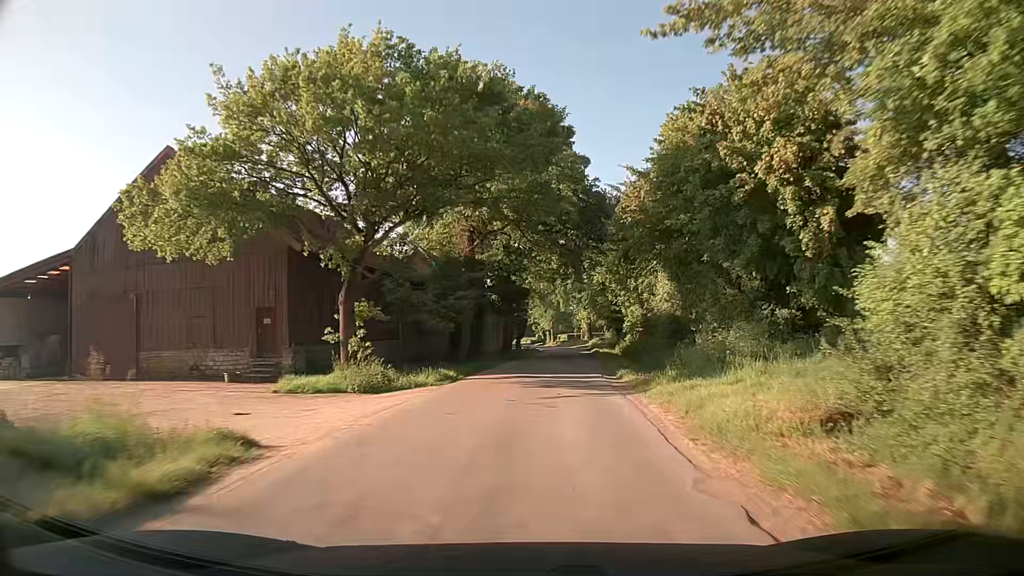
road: unclassified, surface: asphalt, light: Day
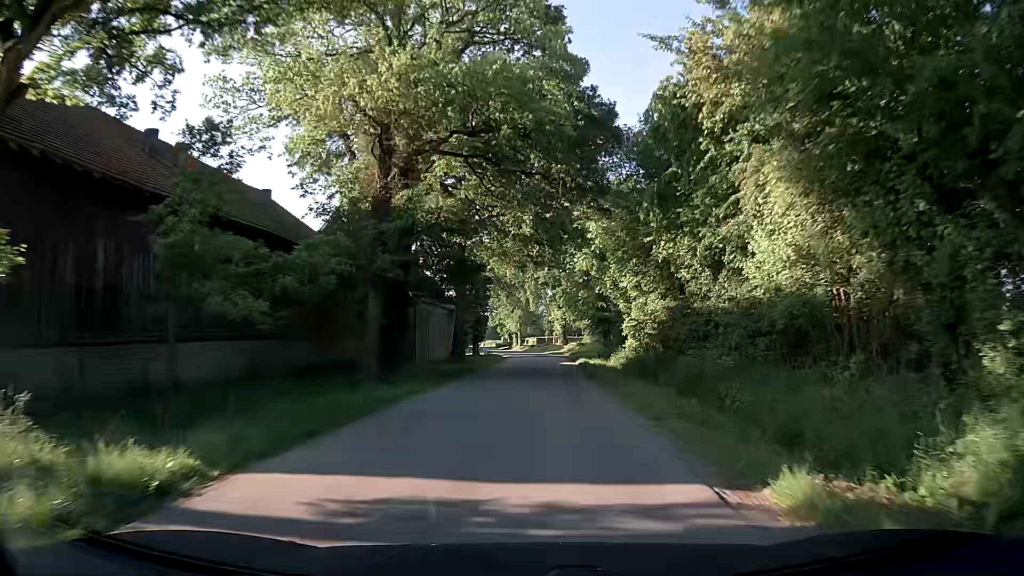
(+0.5, +17.1) m; +2°
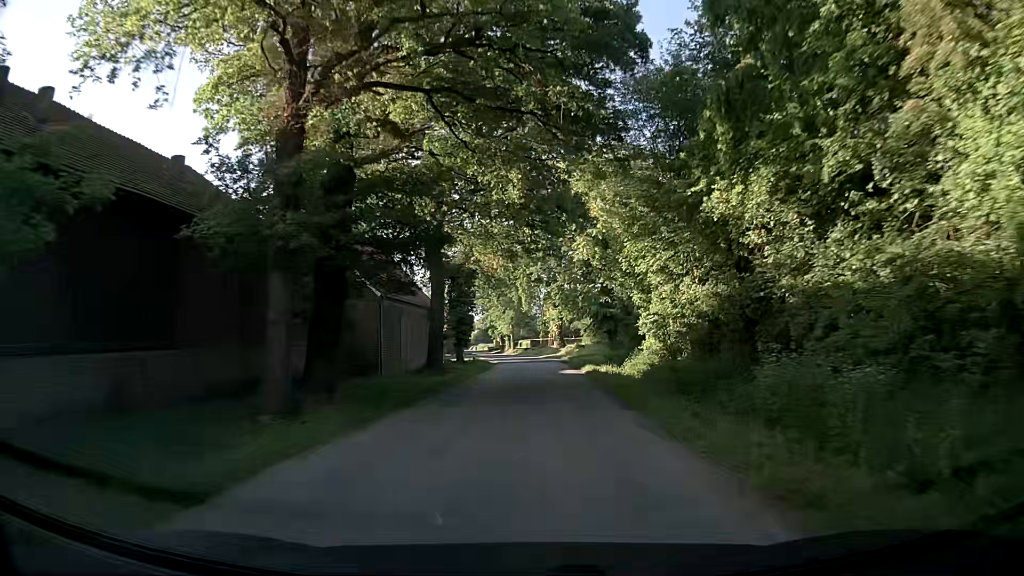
(+0.1, +8.3) m; +1°
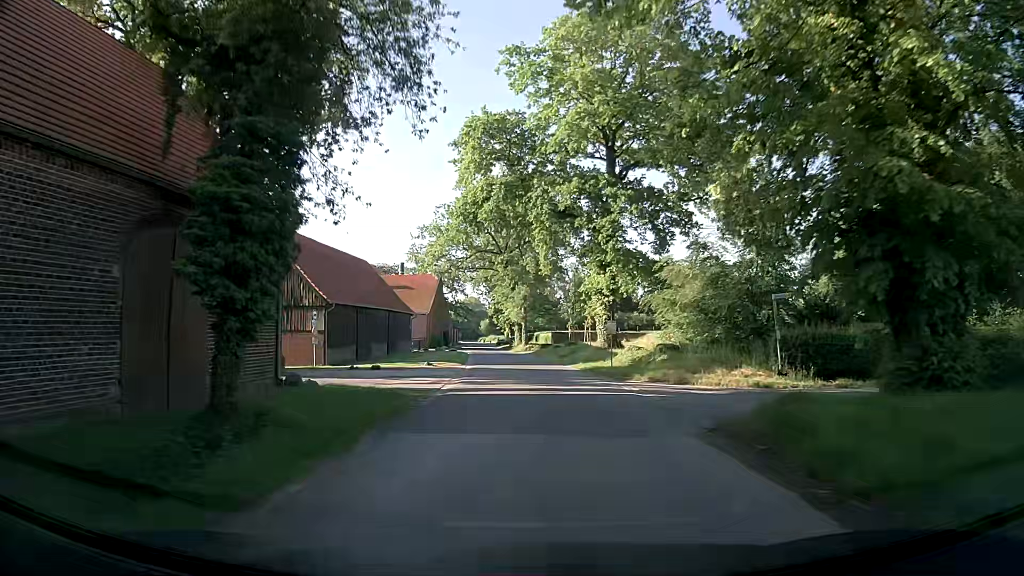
(+0.2, +39.5) m; -1°
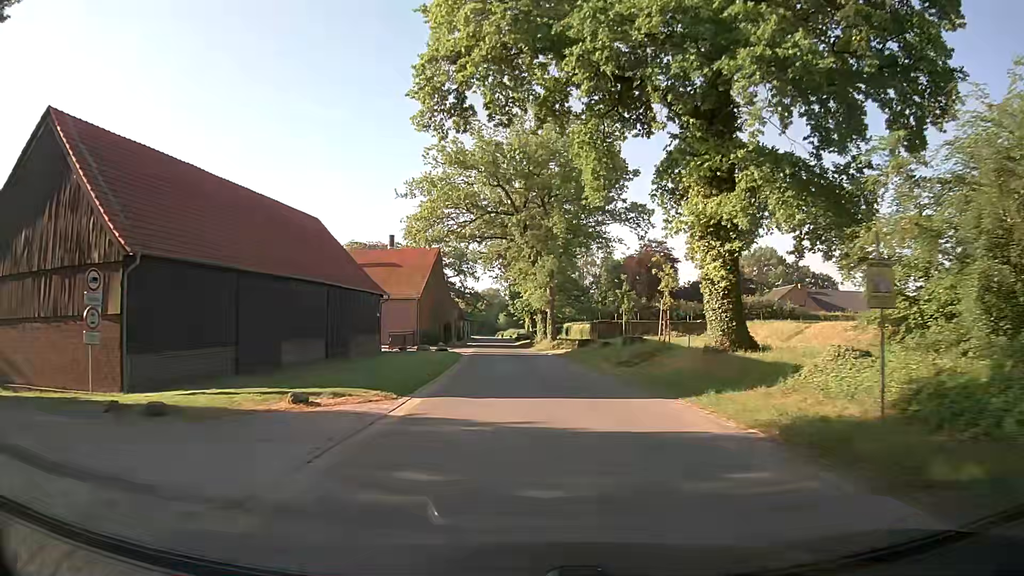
(-0.5, +22.3) m; -2°
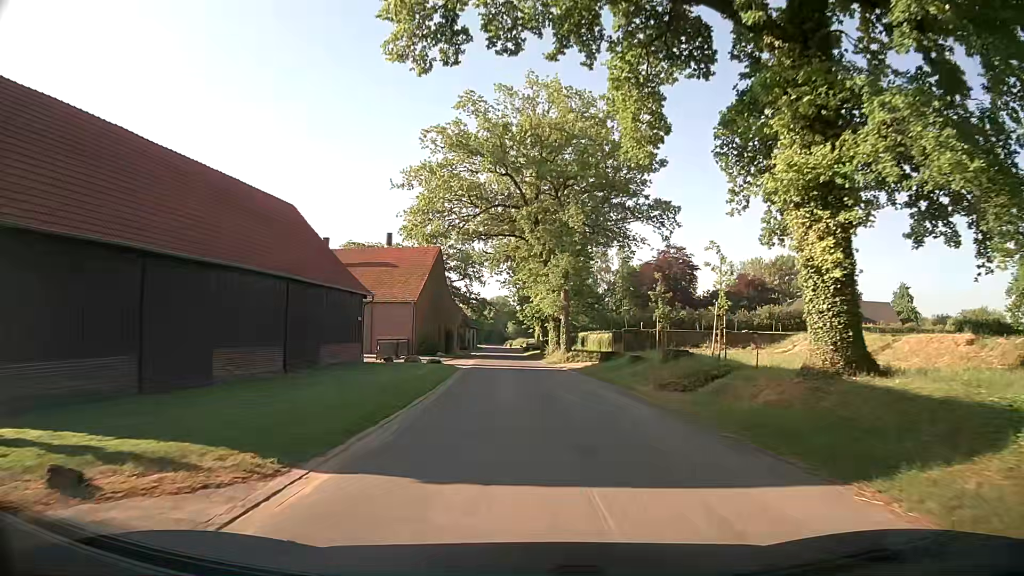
(-0.1, +7.2) m; -1°
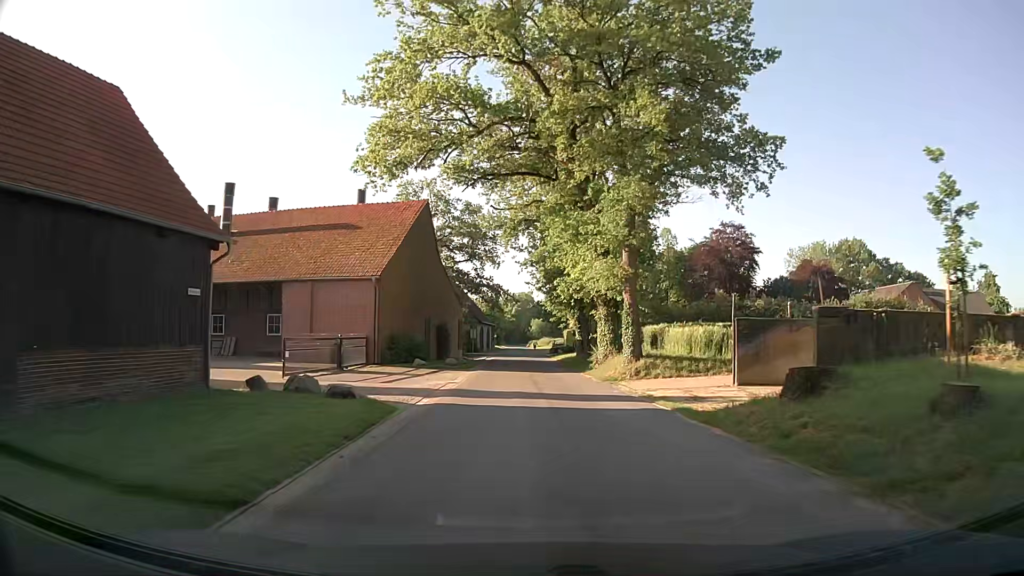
(-0.5, +20.9) m; -2°
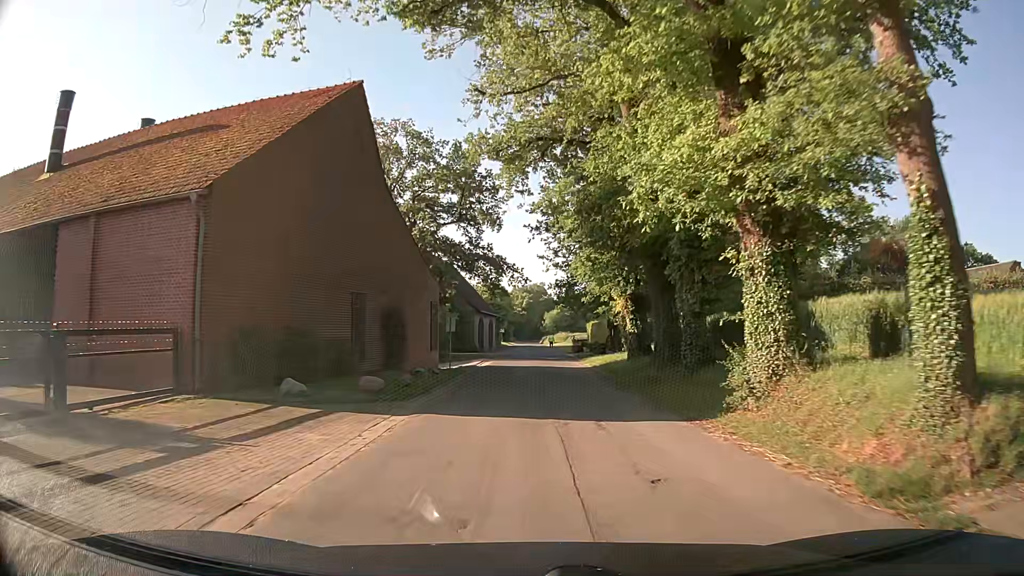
(-0.1, +19.8) m; -1°
(0, +10) (0, +20) (0, +30) (0, +40) (0, +50) (0, +60) (0, +70) (+1, +80) (+1, +90) (+1, +100) m
